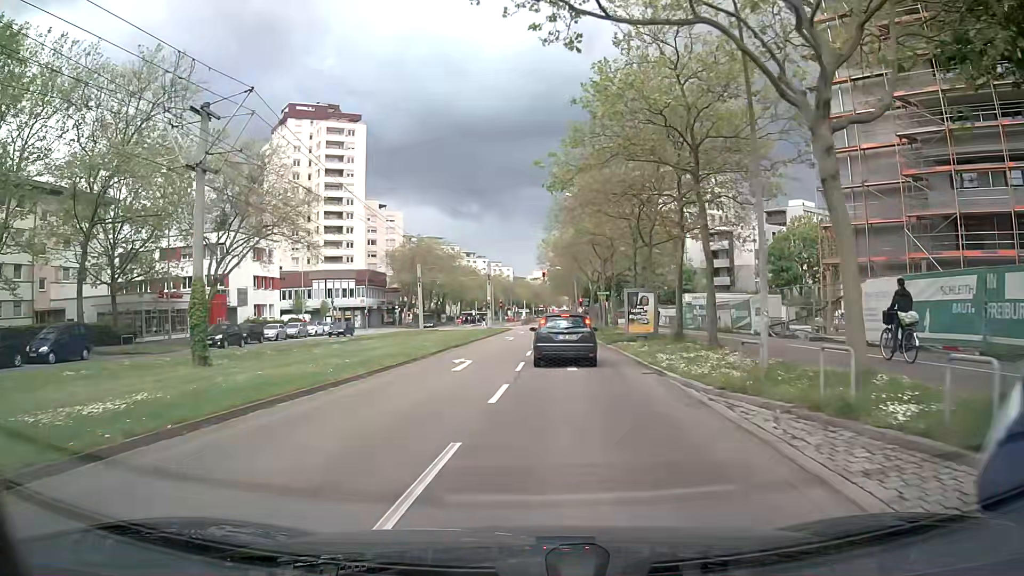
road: tertiary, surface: asphalt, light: Day
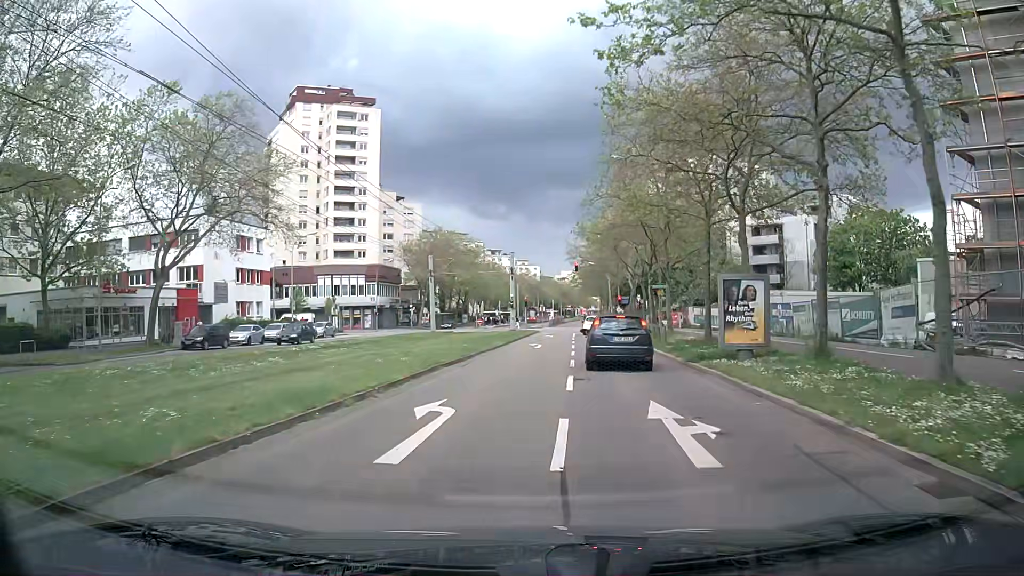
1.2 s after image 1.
(-0.2, +10.9) m; -2°
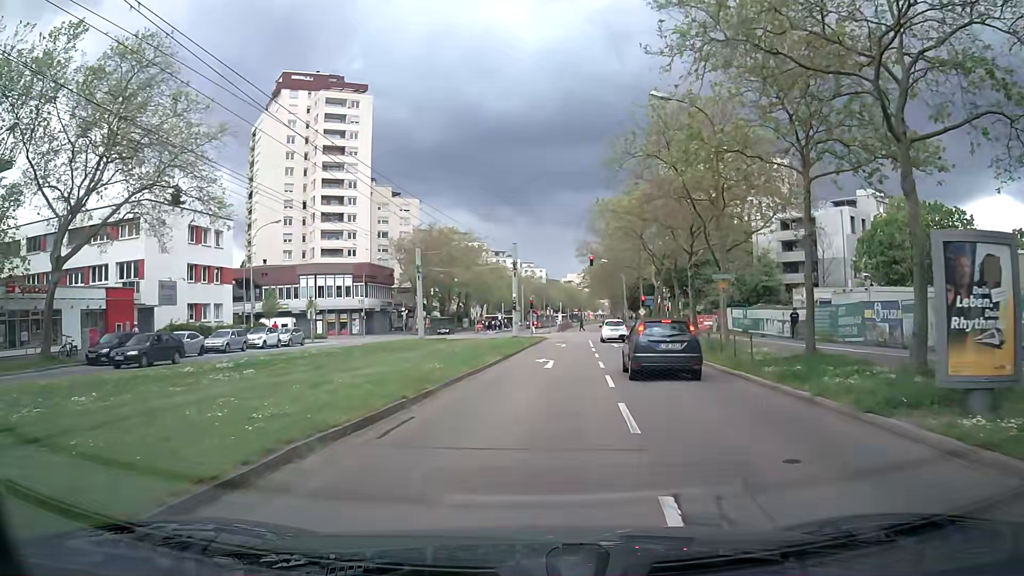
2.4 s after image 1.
(-0.1, +10.4) m; -1°
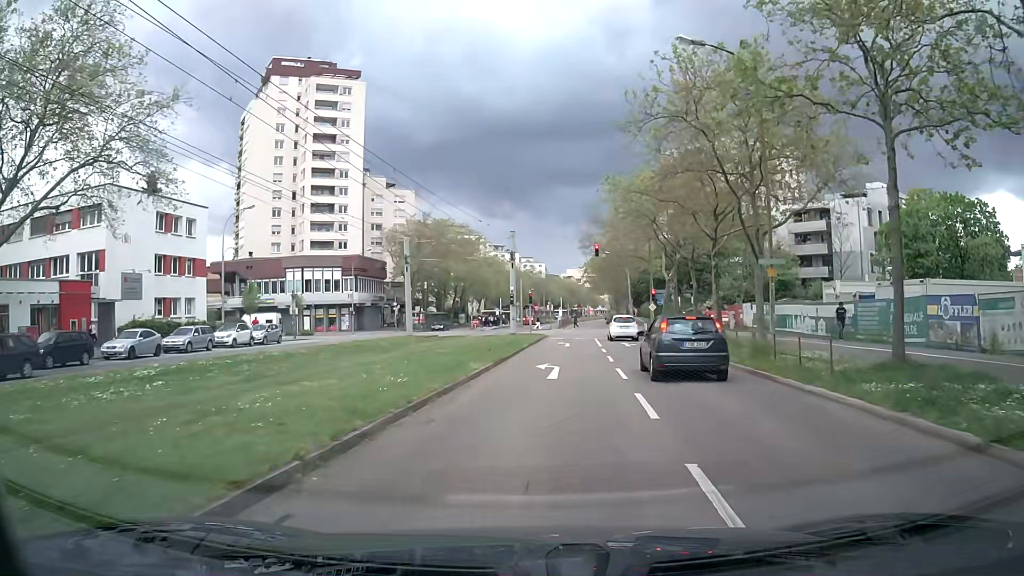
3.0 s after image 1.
(+0.1, +4.9) m; +1°
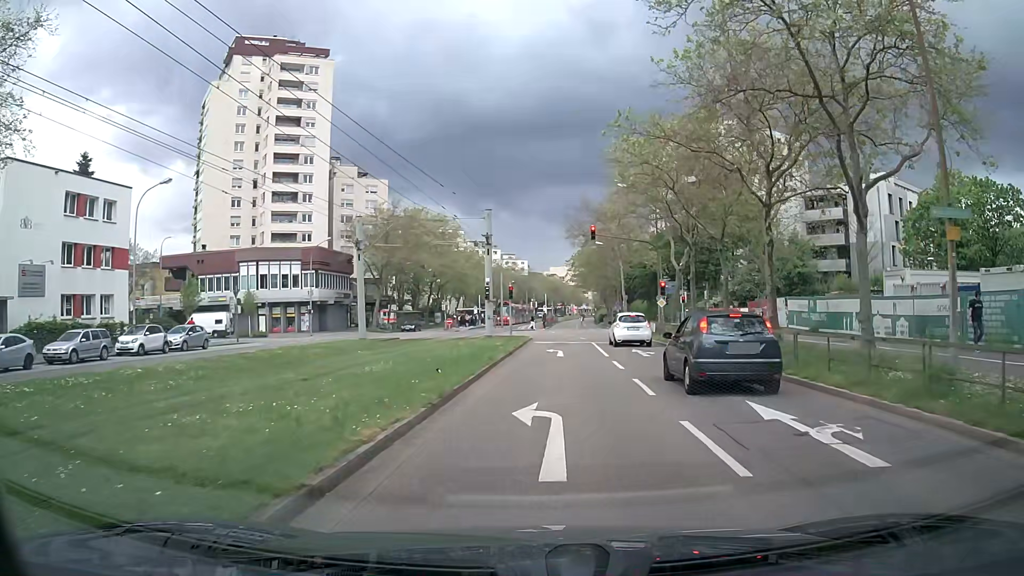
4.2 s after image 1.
(+0.1, +9.4) m; +2°
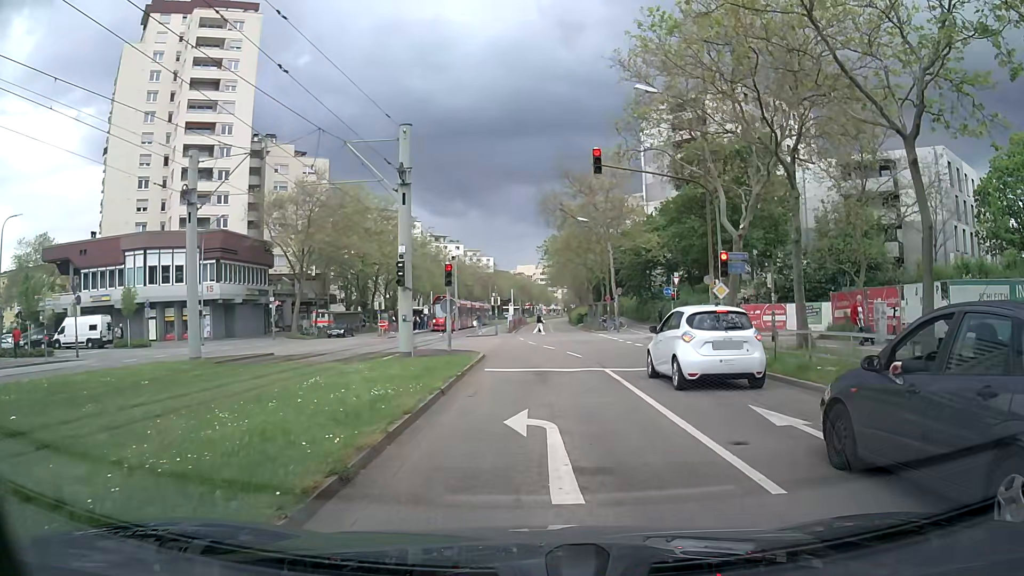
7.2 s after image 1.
(+0.4, +17.9) m; +2°
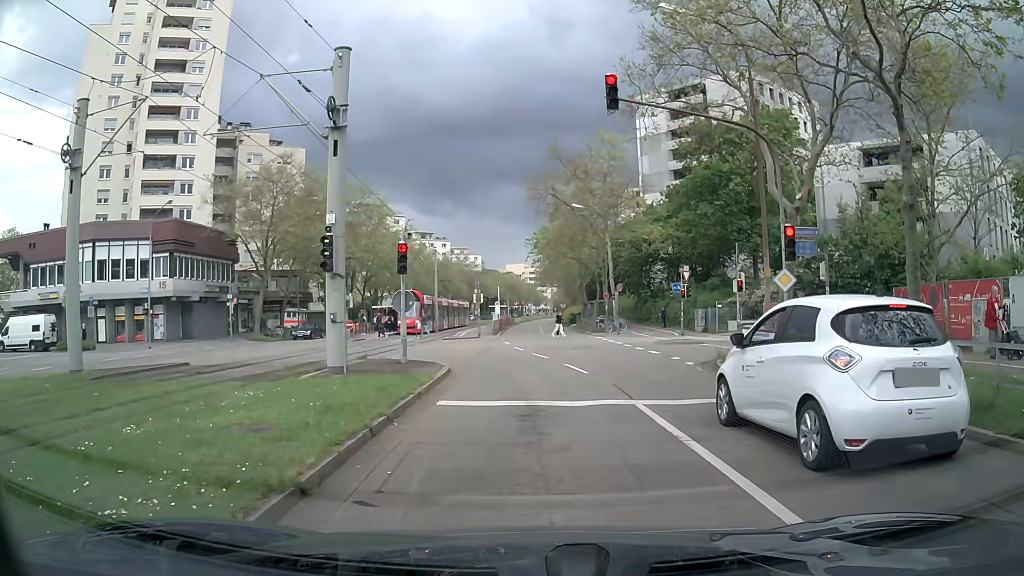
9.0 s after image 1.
(+0.1, +6.5) m; +1°
